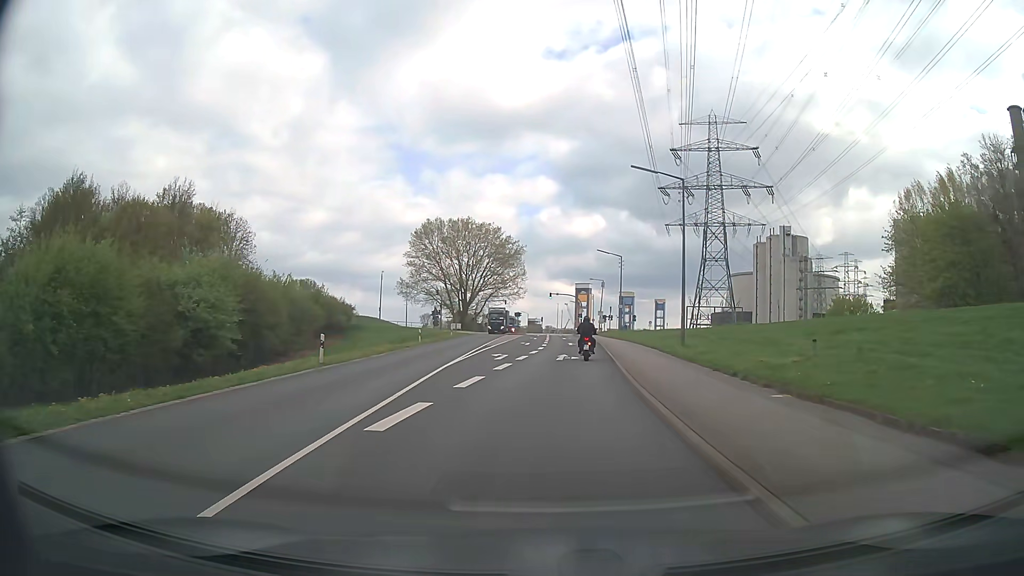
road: secondary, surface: asphalt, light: Day
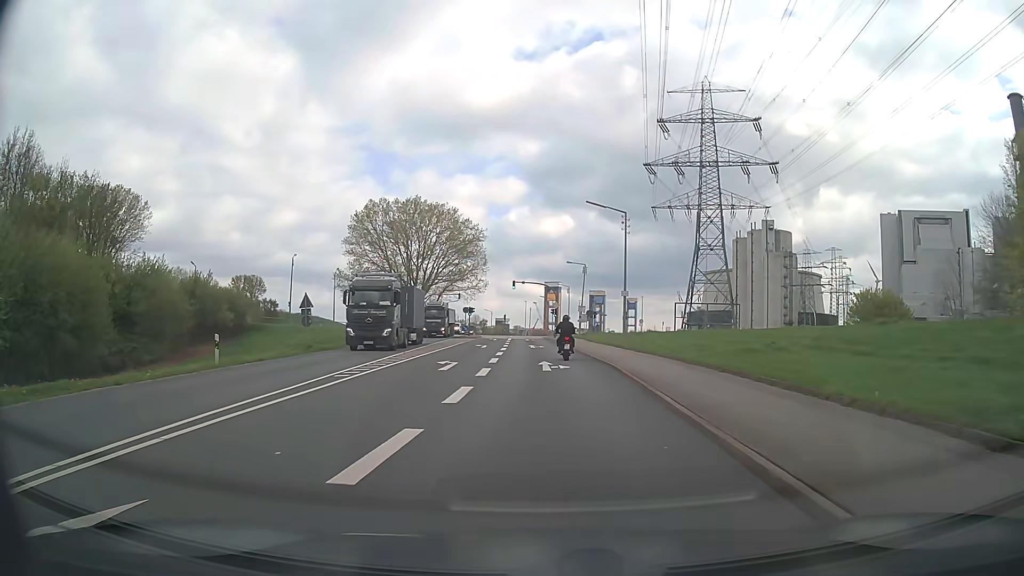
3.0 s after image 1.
(+1.0, +27.1) m; +3°
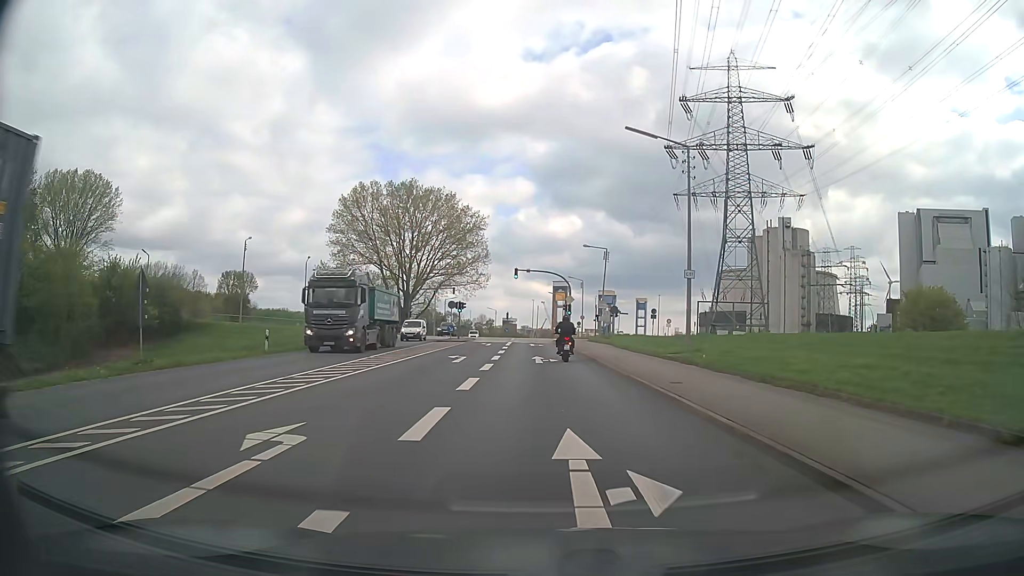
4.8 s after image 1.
(0.0, +16.2) m; 0°
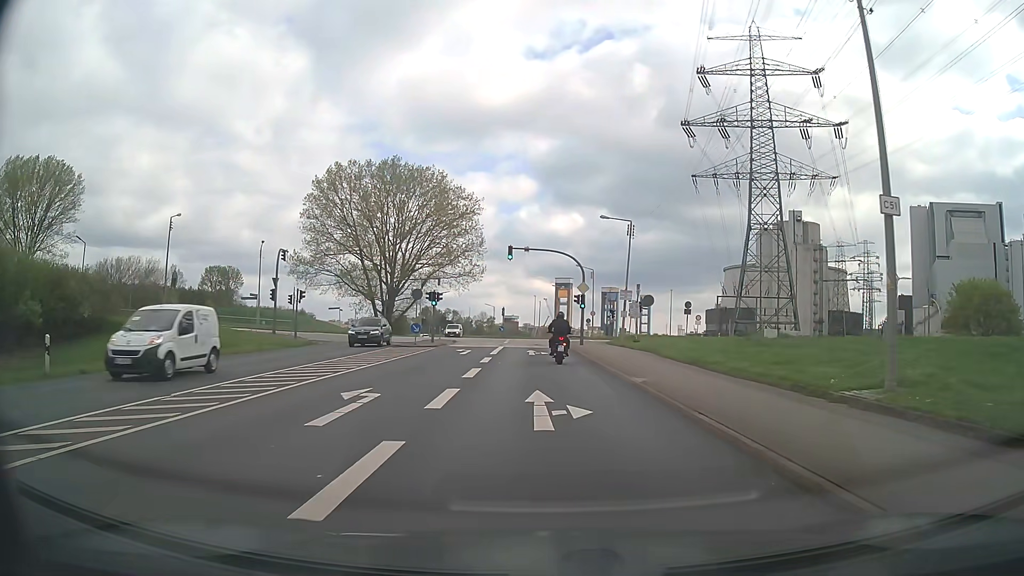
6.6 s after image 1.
(0.0, +15.2) m; 0°
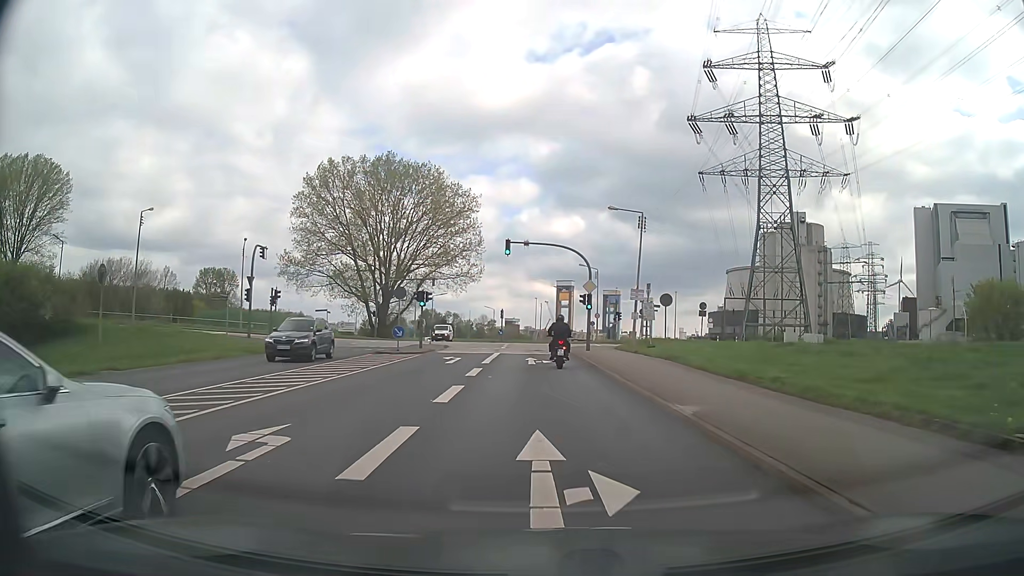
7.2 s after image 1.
(0.0, +4.7) m; 0°
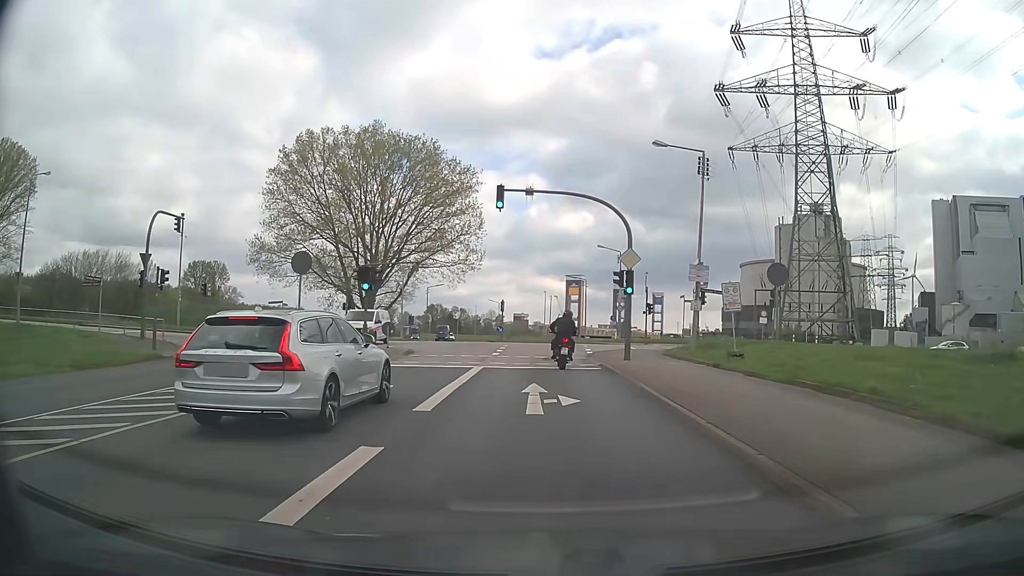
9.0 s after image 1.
(0.0, +14.1) m; -1°
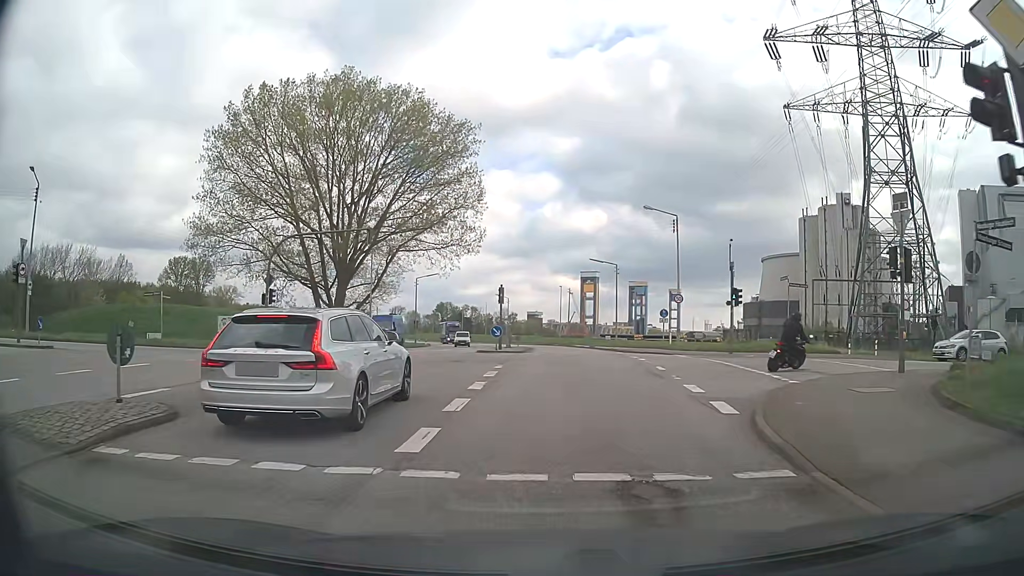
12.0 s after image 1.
(-0.3, +20.4) m; -1°
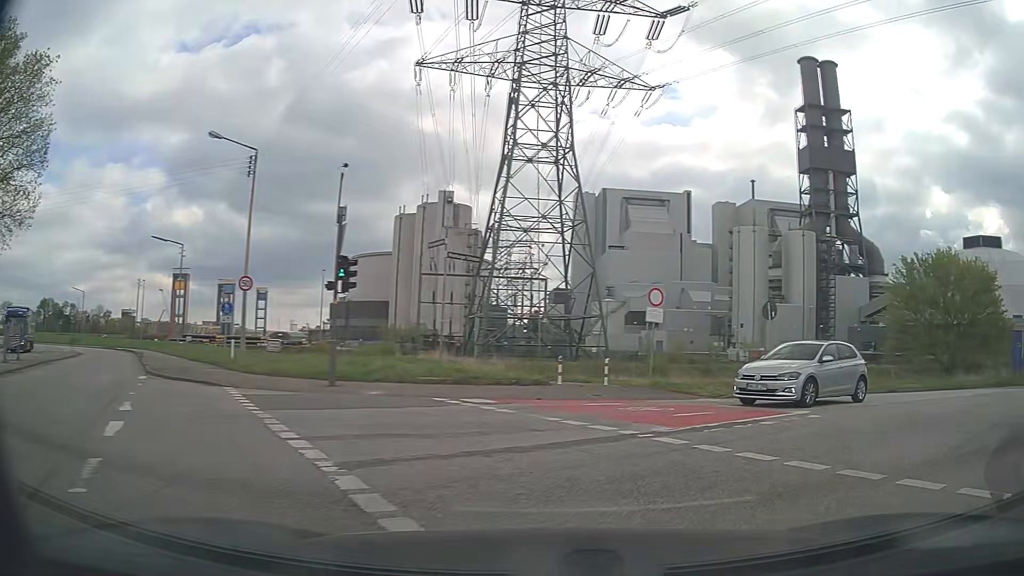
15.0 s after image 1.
(+3.0, +16.1) m; +34°
(+4, +9) (+11, +16) (+19, +22) (+27, +28) (+35, +34) (+43, +40) (+51, +45) (+60, +51) (+68, +56) (+77, +62) m
